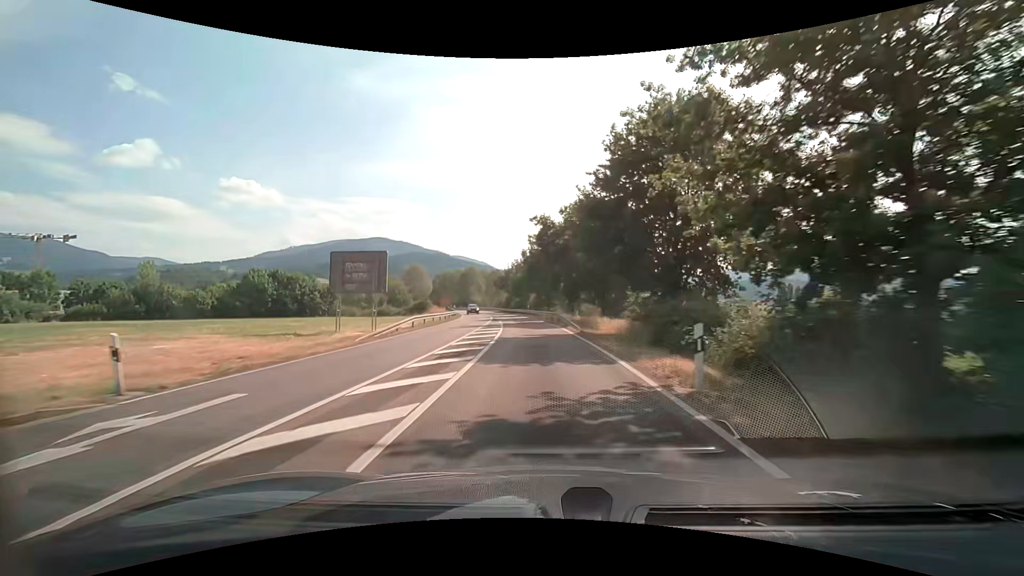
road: secondary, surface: asphalt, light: Day
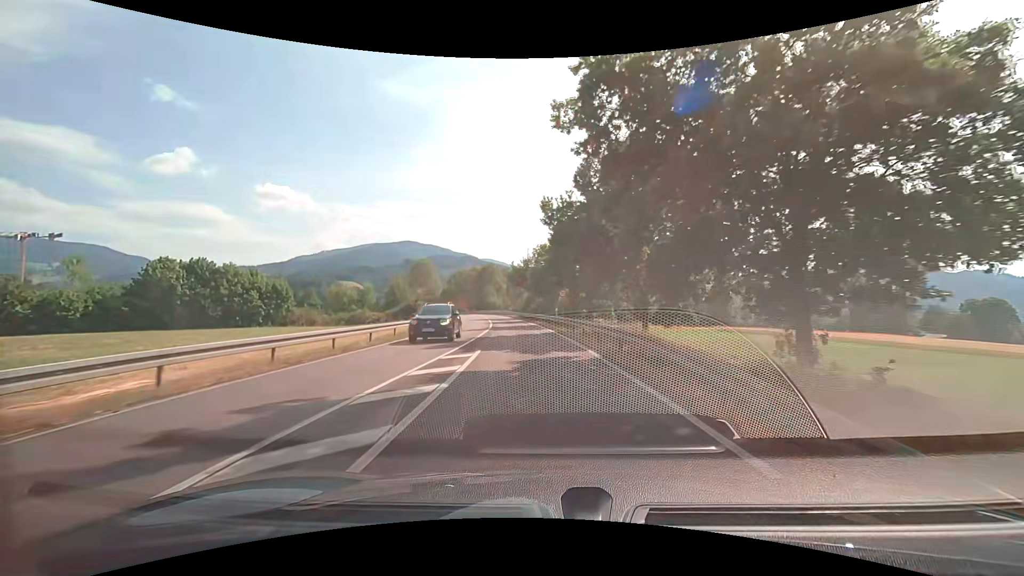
(-0.8, +26.2) m; -3°
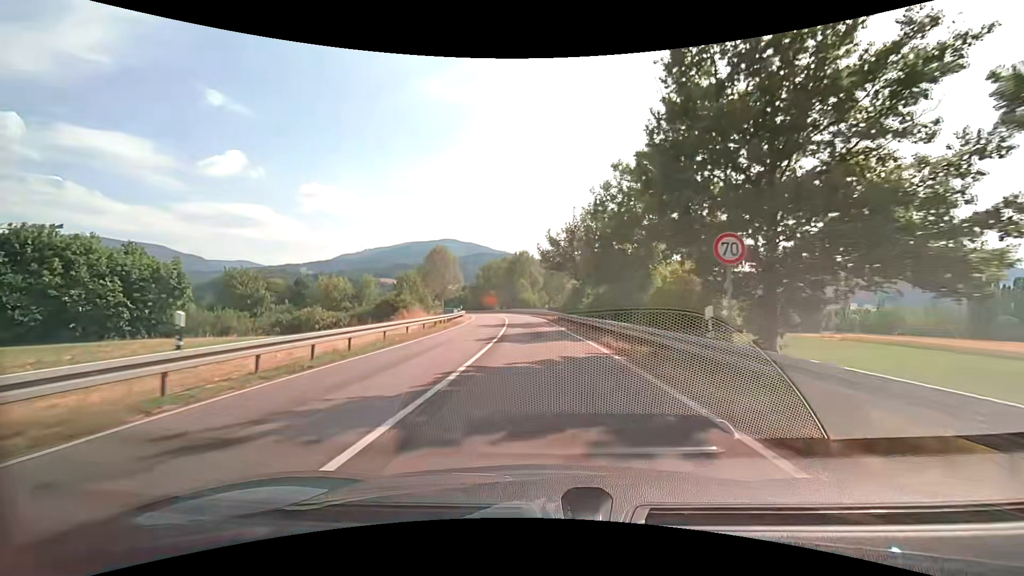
(-1.3, +25.7) m; -5°
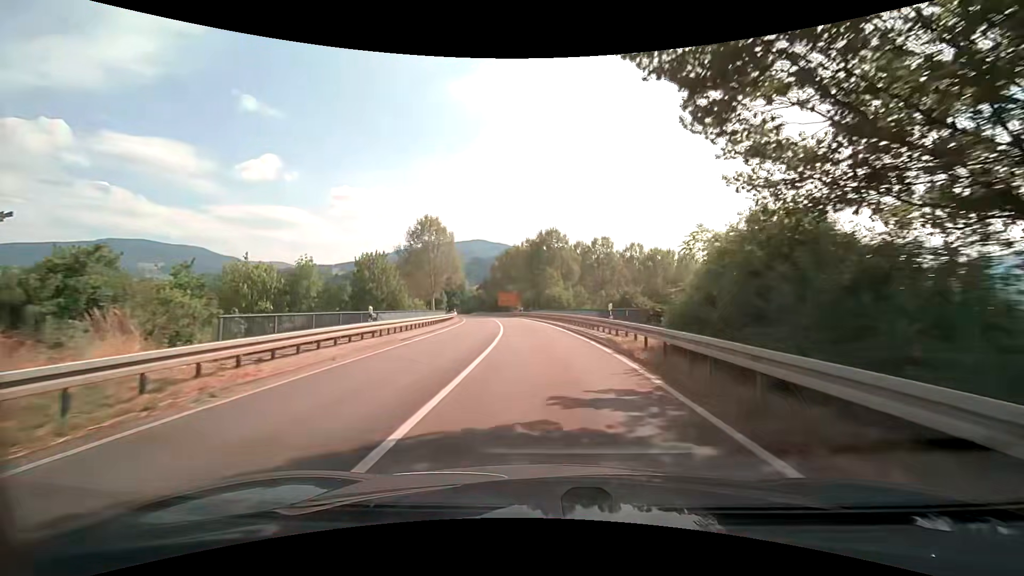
(-1.1, +33.9) m; -4°
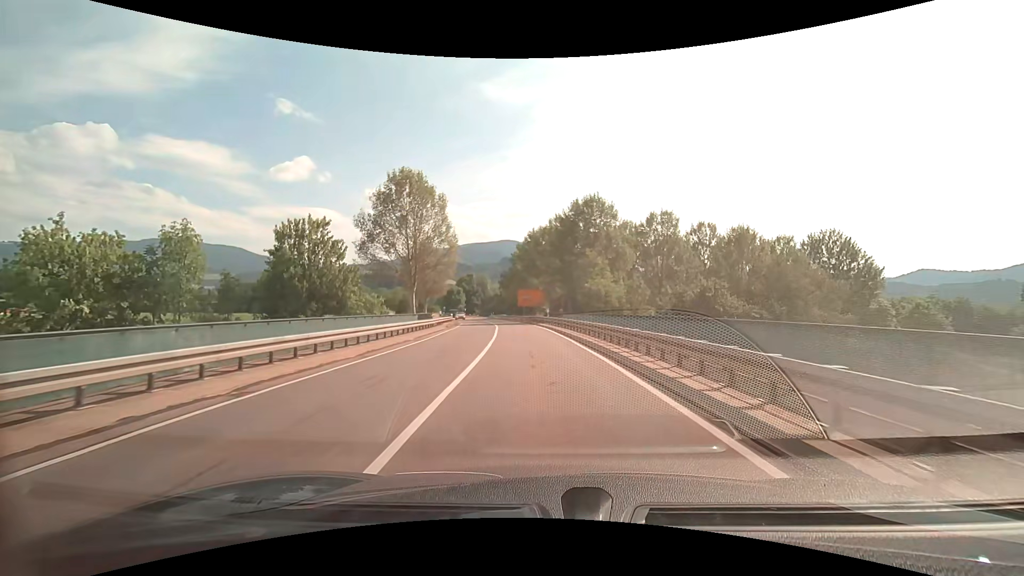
(-0.7, +25.3) m; -3°
